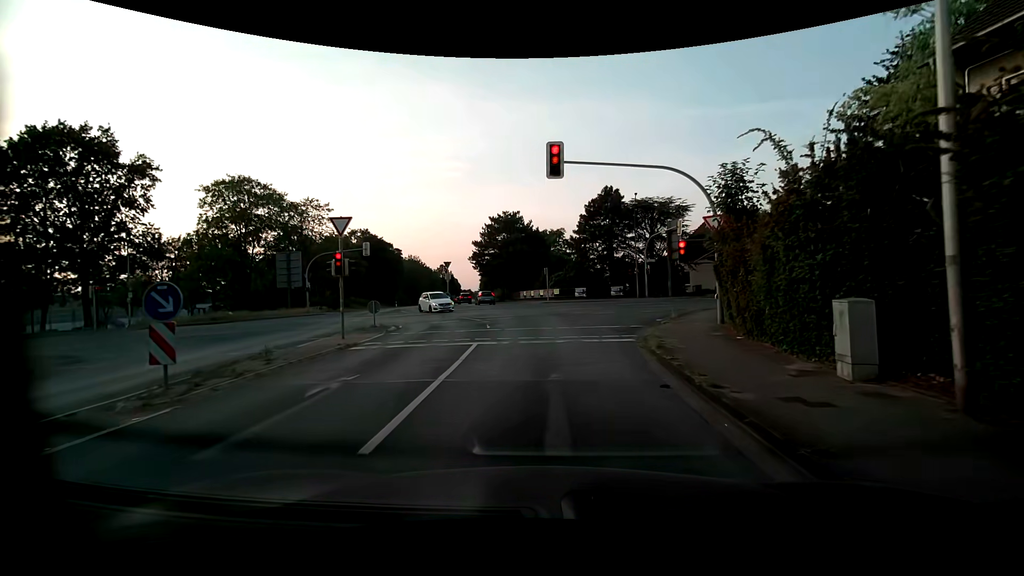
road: primary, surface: asphalt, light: Day
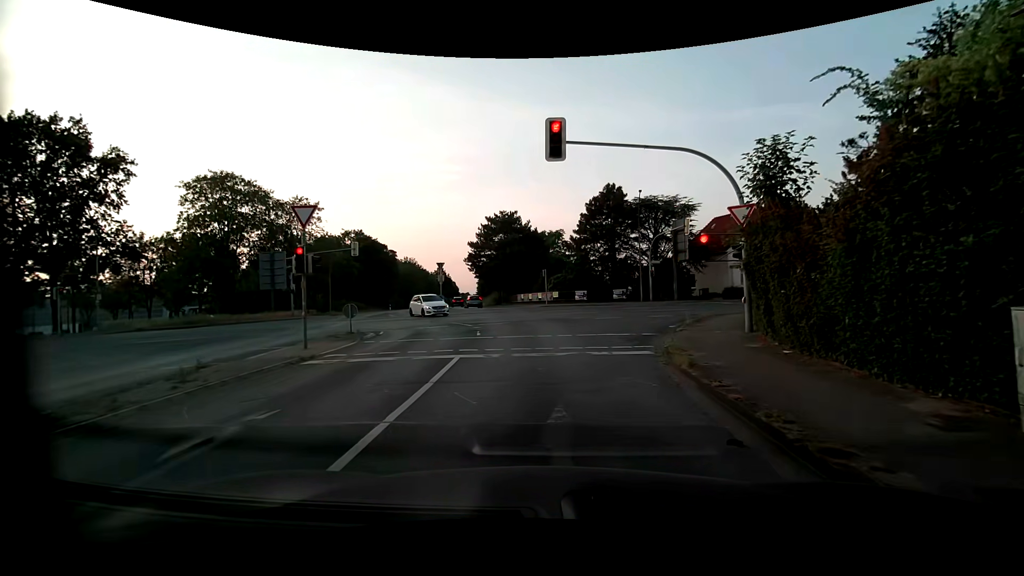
(0.0, +2.6) m; +1°
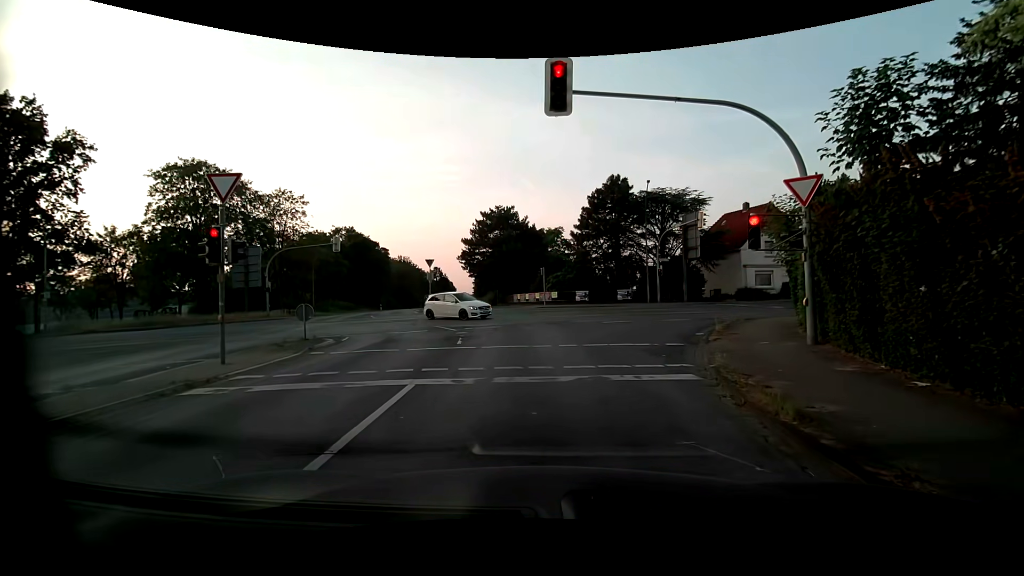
(0.0, +3.7) m; -1°
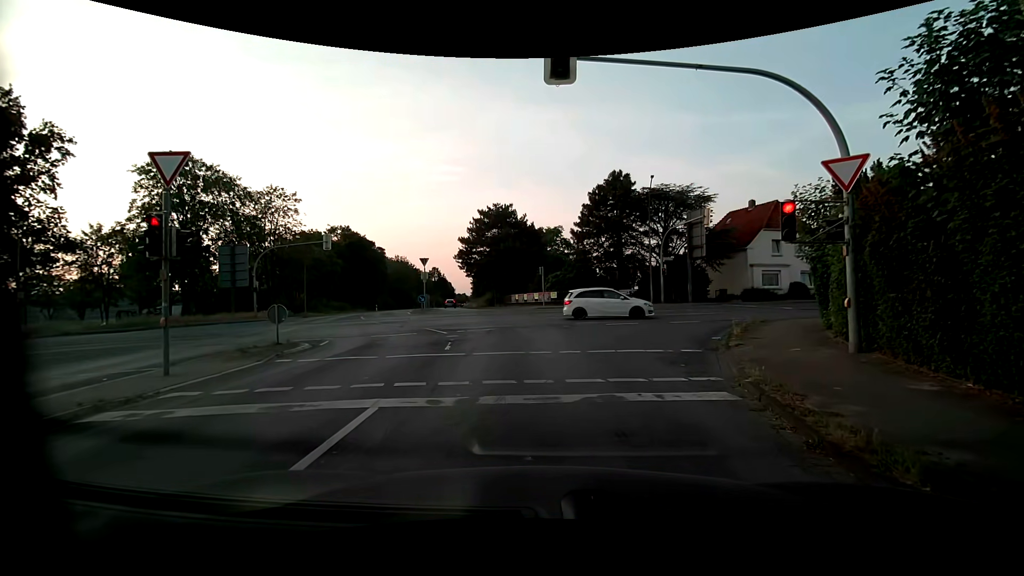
(0.0, +1.5) m; +2°
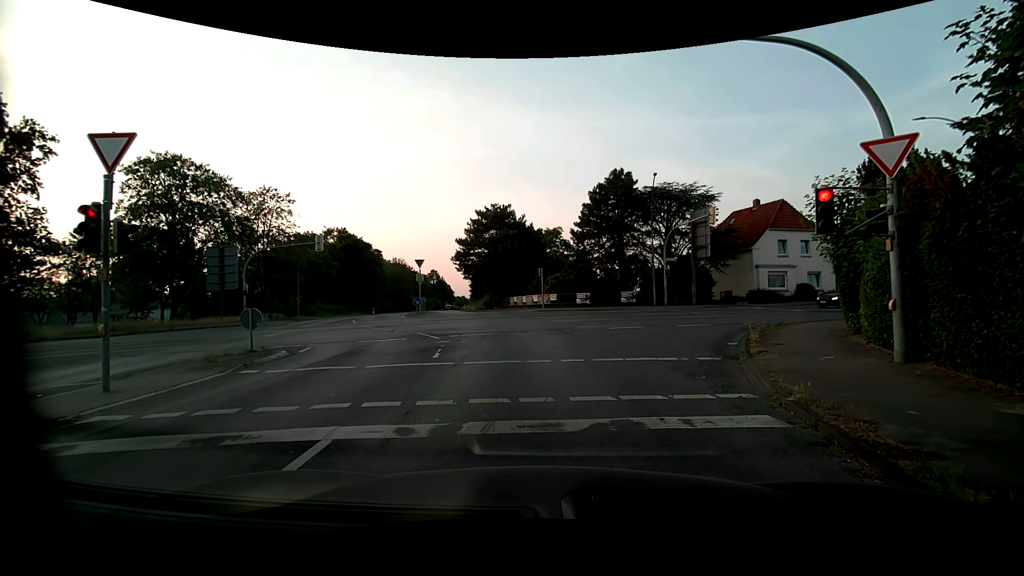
(0.0, +1.4) m; 0°
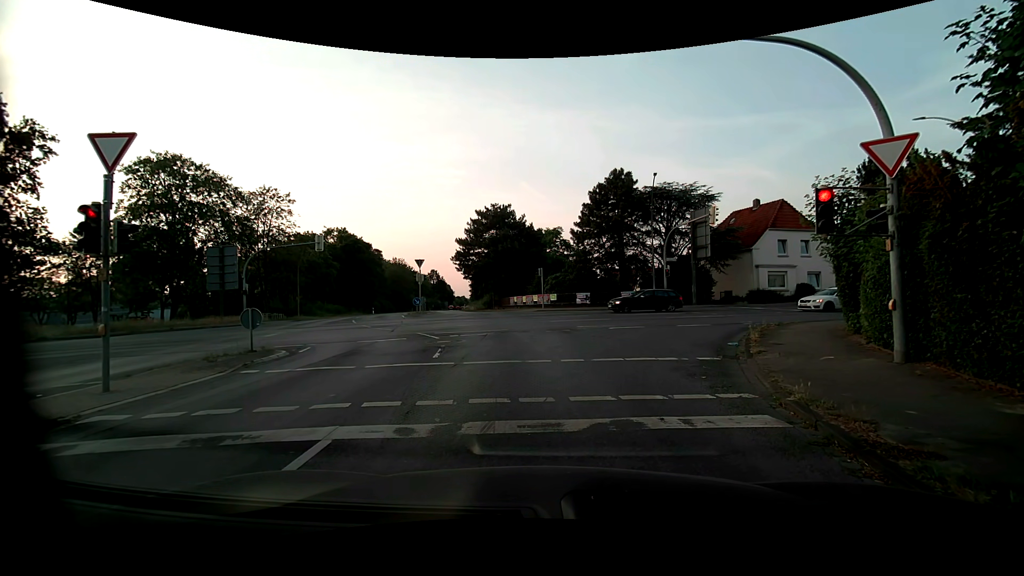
(0.0, 0.0) m; 0°
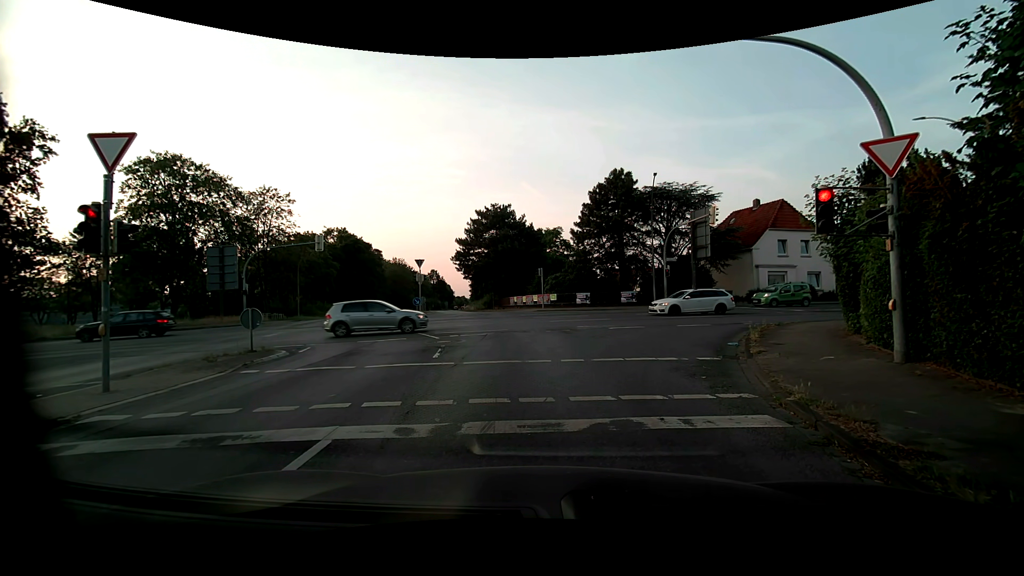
(0.0, 0.0) m; 0°
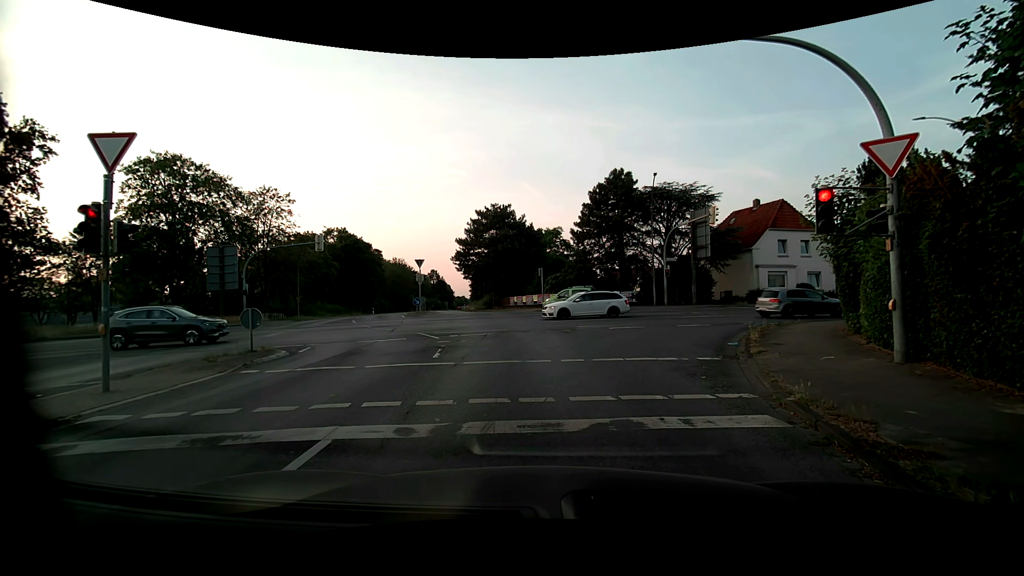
(0.0, 0.0) m; 0°
(0, +10) (-1, +20) (-3, +30) (-5, +39) (-8, +49) (-11, +59) (-13, +68) (-16, +78) (-18, +88) (-20, +98) m
